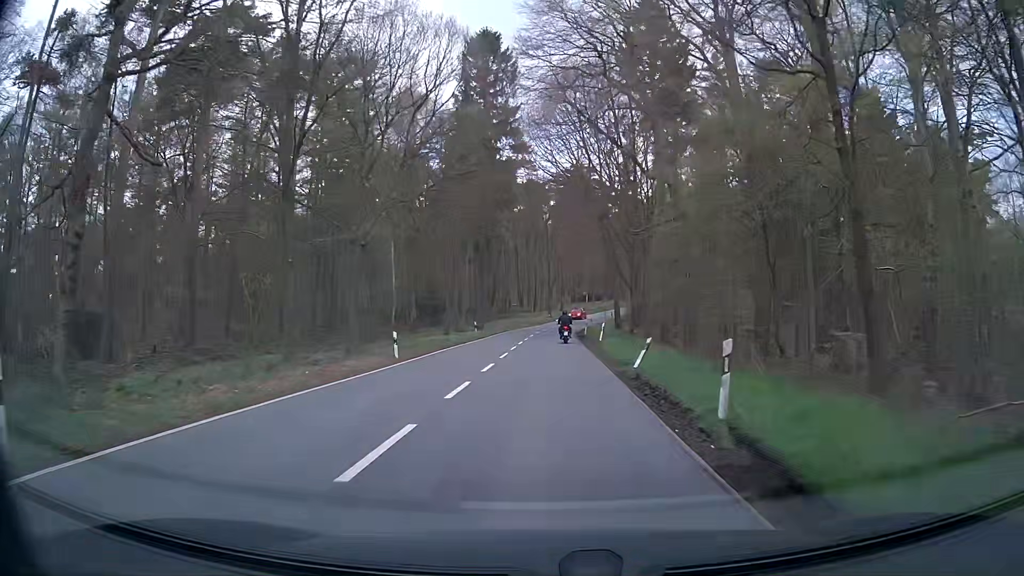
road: secondary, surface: asphalt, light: Day
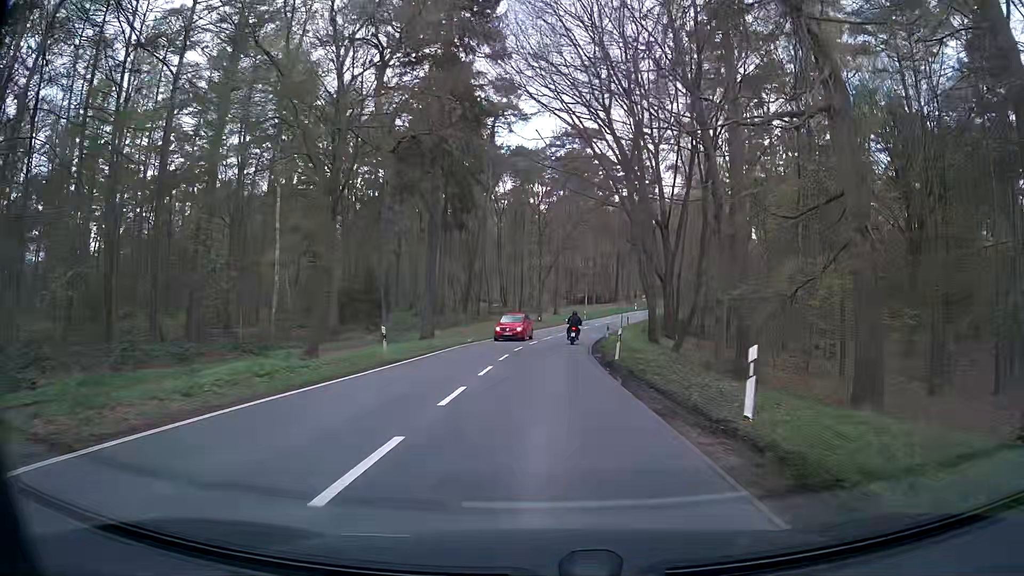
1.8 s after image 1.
(0.0, +24.7) m; 0°
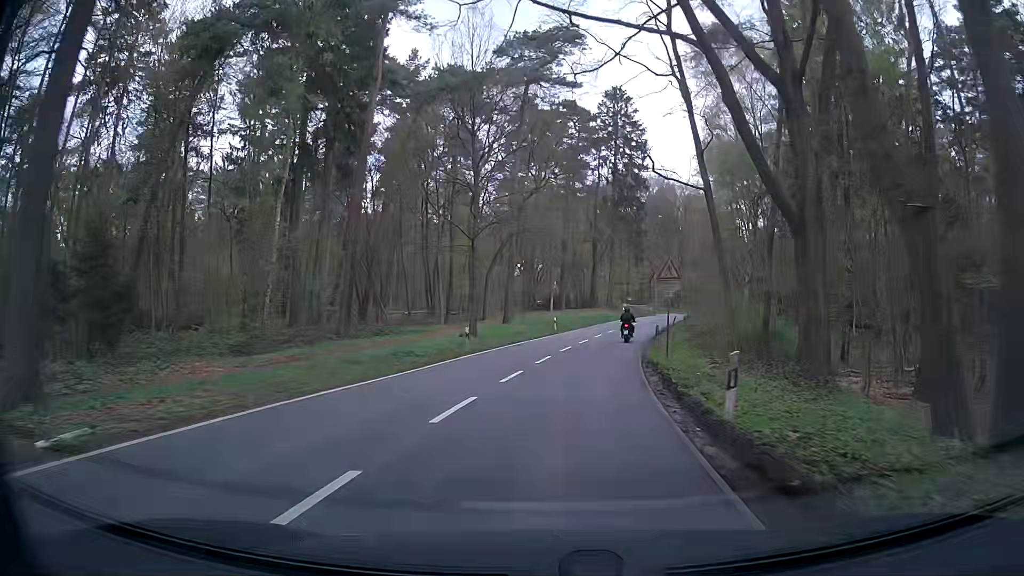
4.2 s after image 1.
(+0.8, +31.6) m; +3°
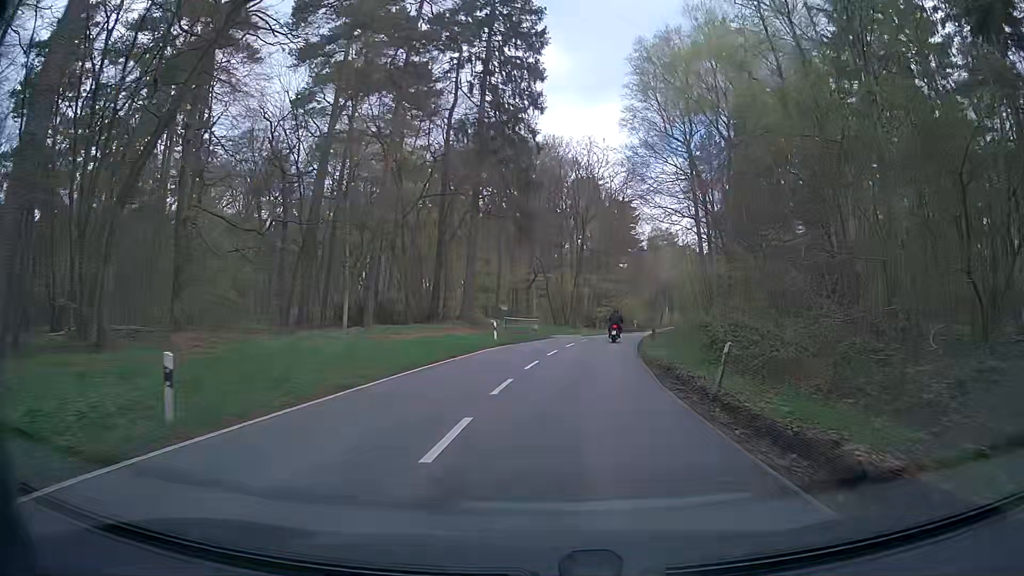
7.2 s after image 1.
(+3.6, +38.1) m; +12°
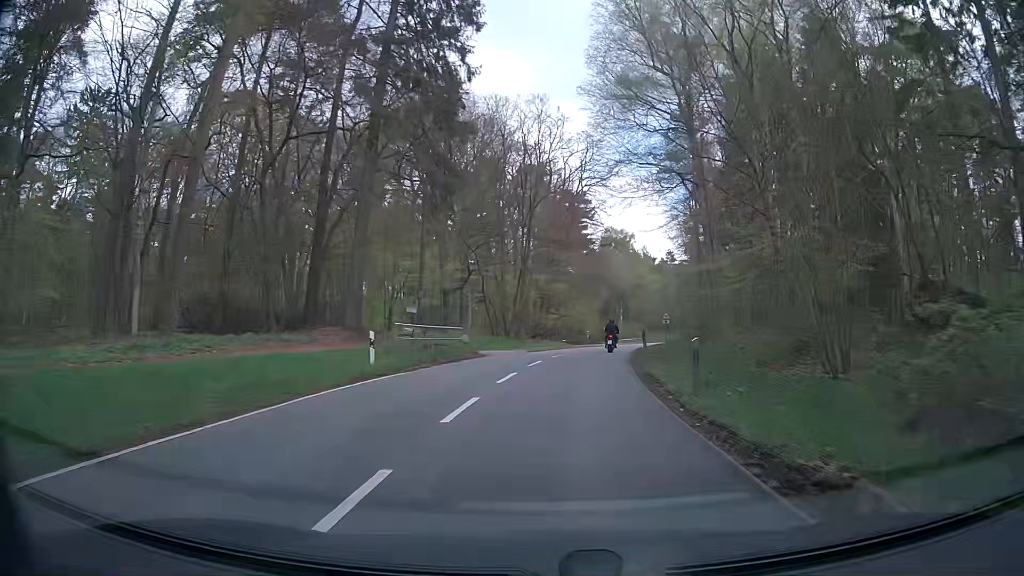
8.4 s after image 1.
(+0.7, +15.3) m; +5°
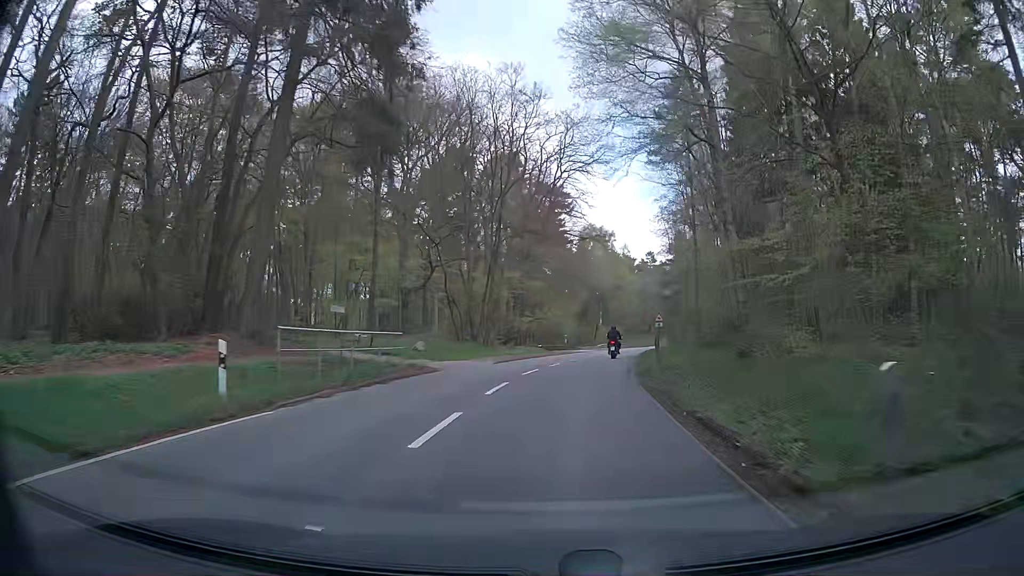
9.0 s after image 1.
(+0.2, +7.7) m; +3°
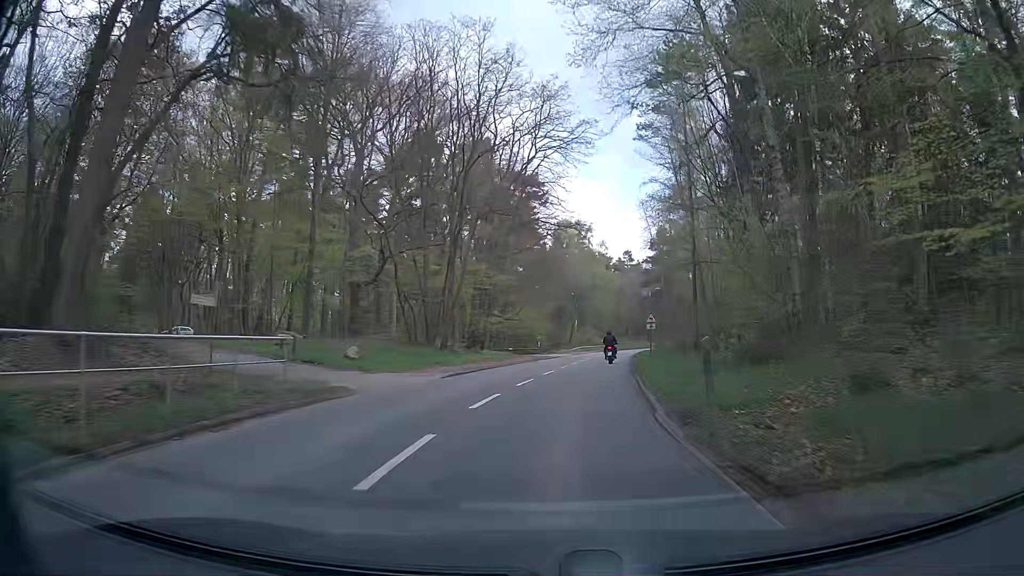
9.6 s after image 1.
(+0.2, +7.8) m; +2°
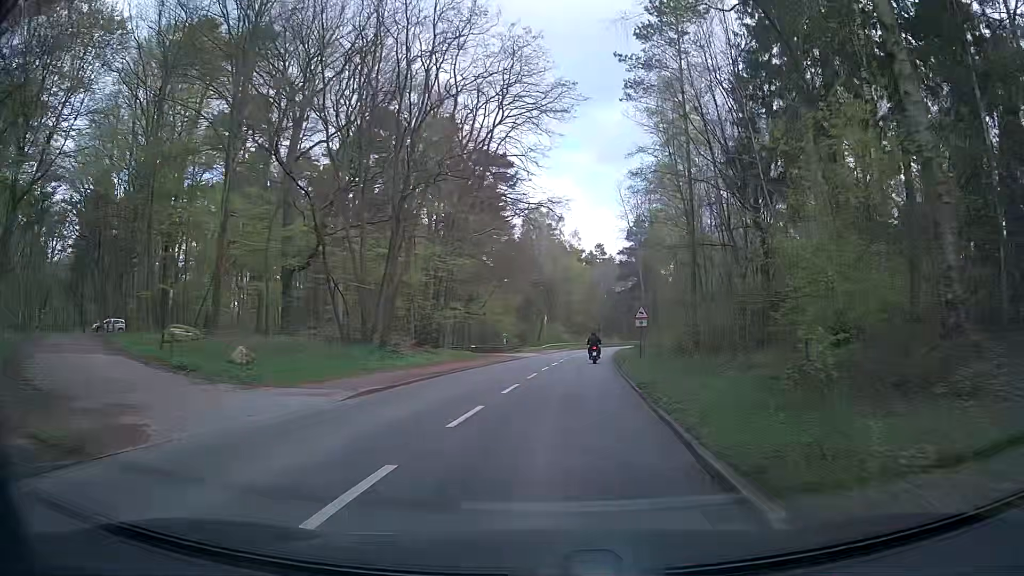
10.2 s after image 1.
(+0.3, +7.9) m; +4°
(0, +10) (+1, +20) (+1, +30) (+2, +40) (+2, +50) (+3, +60) (+5, +70) (+6, +80) (+8, +89) (+11, +99) m
